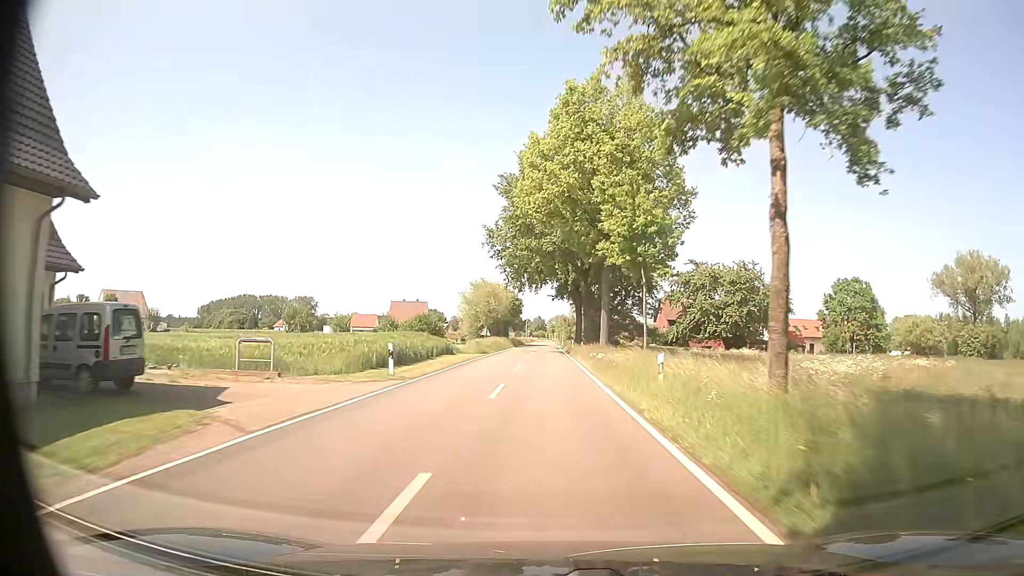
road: tertiary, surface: asphalt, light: Day
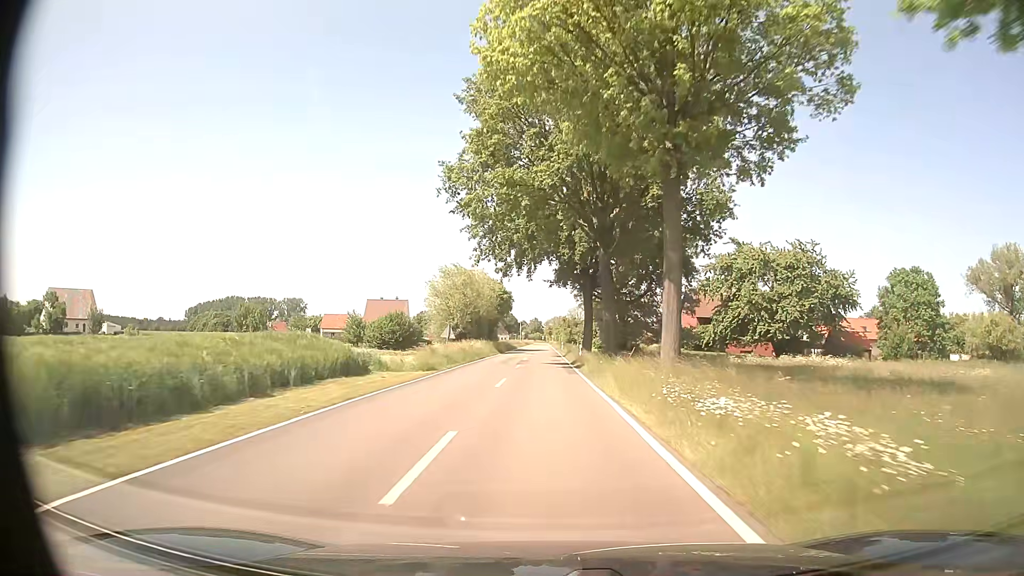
(+0.1, +20.8) m; 0°
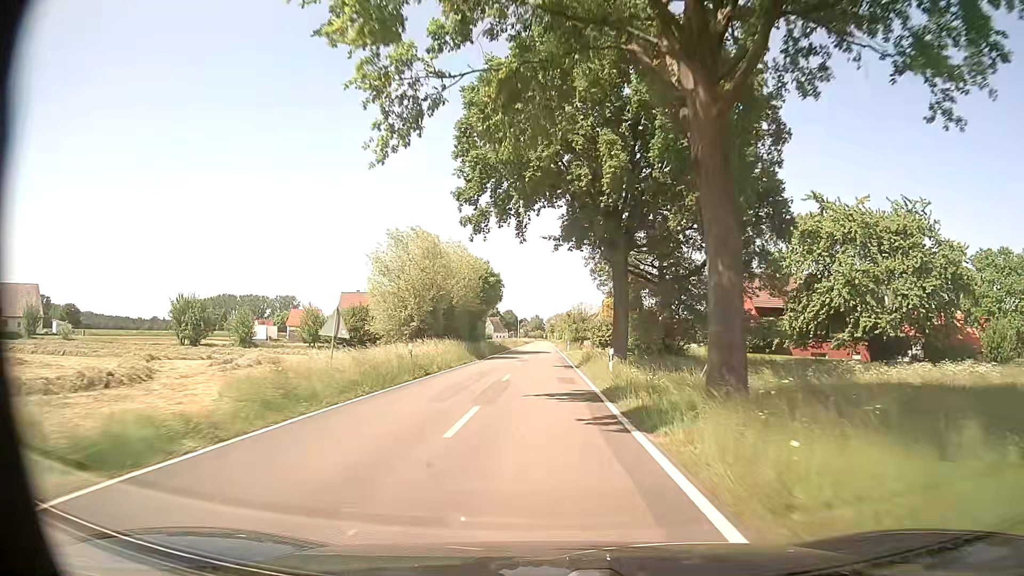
(0.0, +20.8) m; 0°
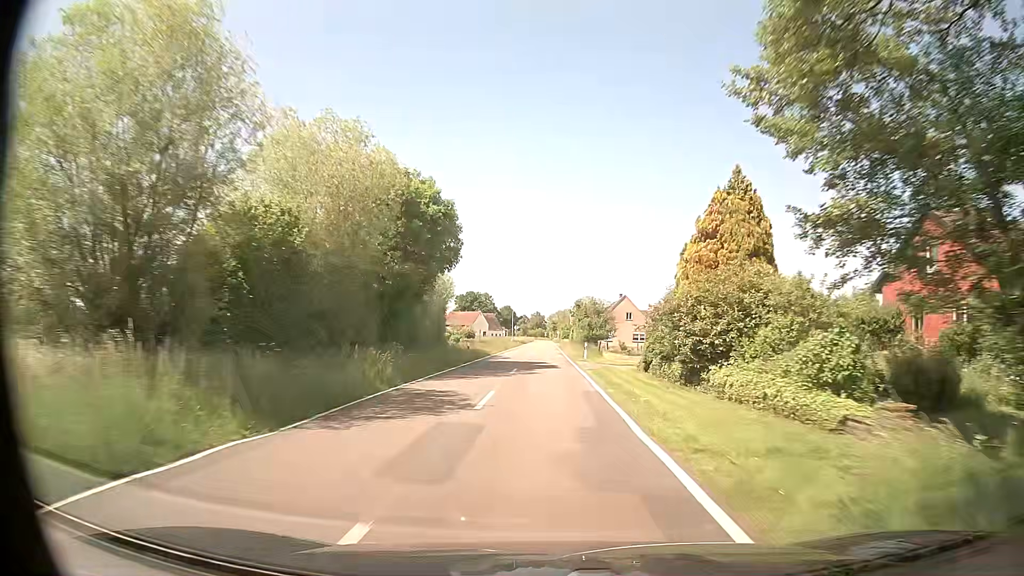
(-0.3, +31.7) m; 0°
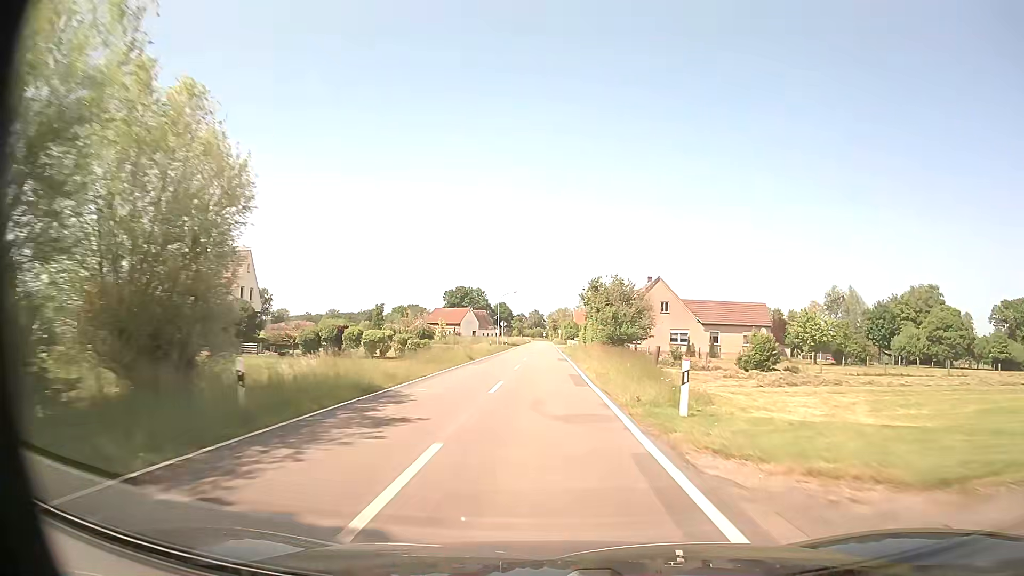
(-0.1, +32.4) m; 0°
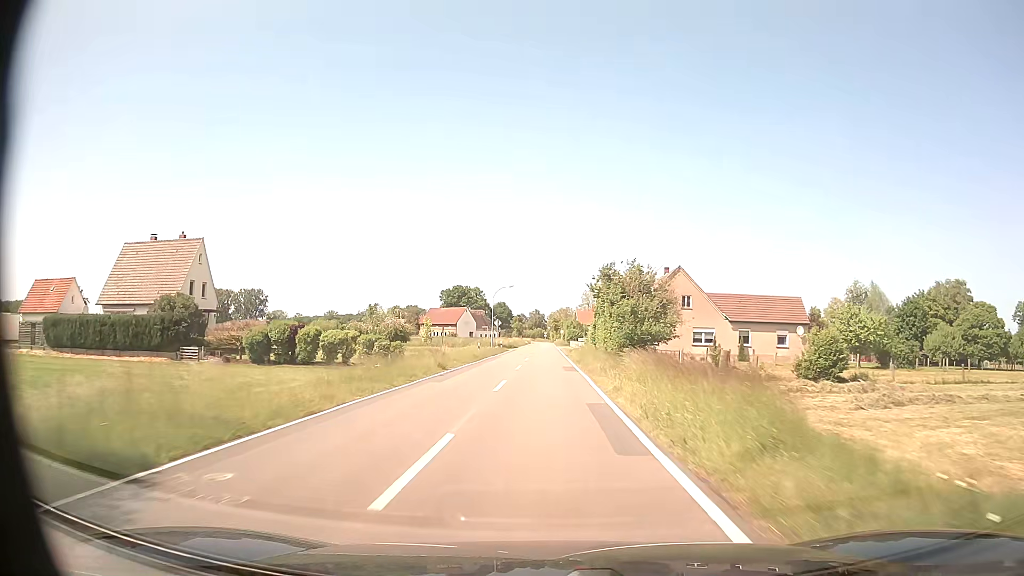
(0.0, +11.0) m; 0°
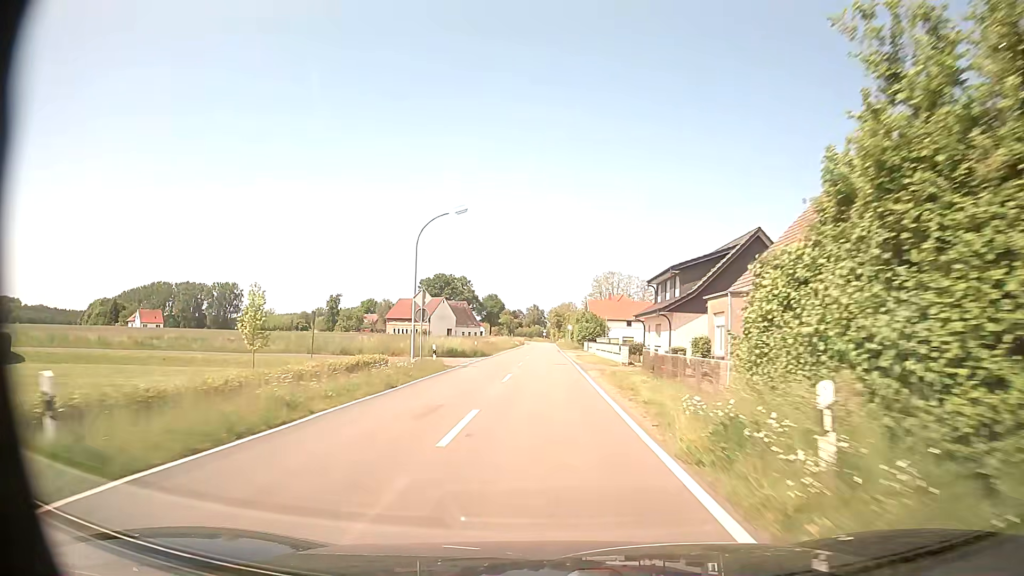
(0.0, +44.1) m; 0°
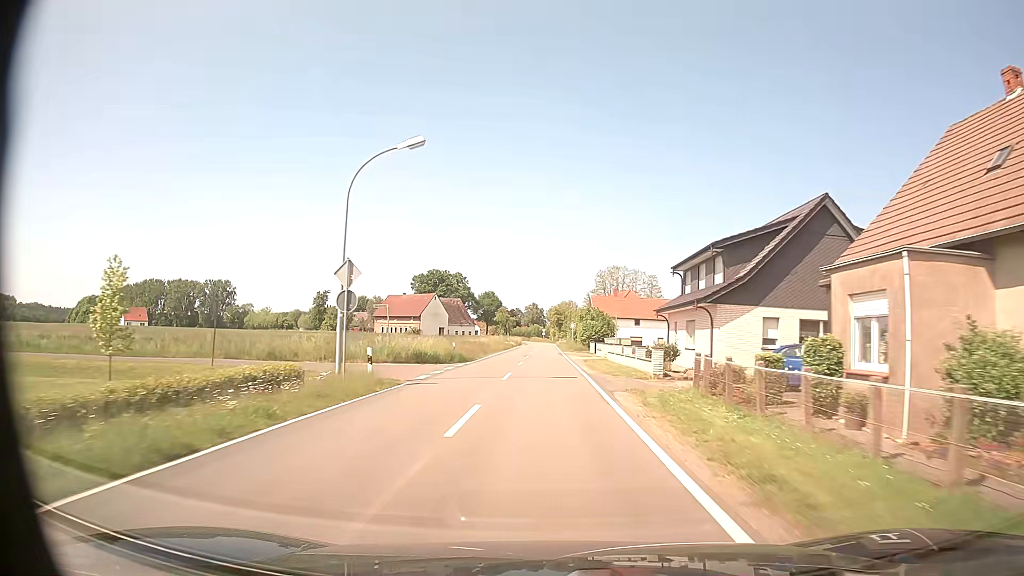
(0.0, +11.1) m; 0°
(0, +10) (0, +20) (0, +30) (0, +40) (0, +50) (0, +60) (0, +70) (0, +80) (0, +90) (0, +100) m
